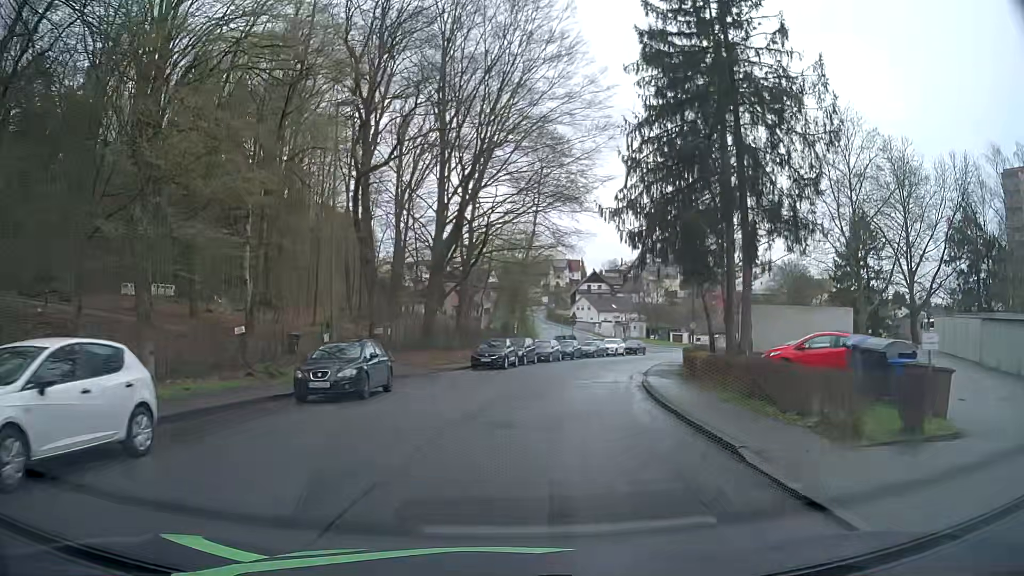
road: residential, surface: asphalt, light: Day
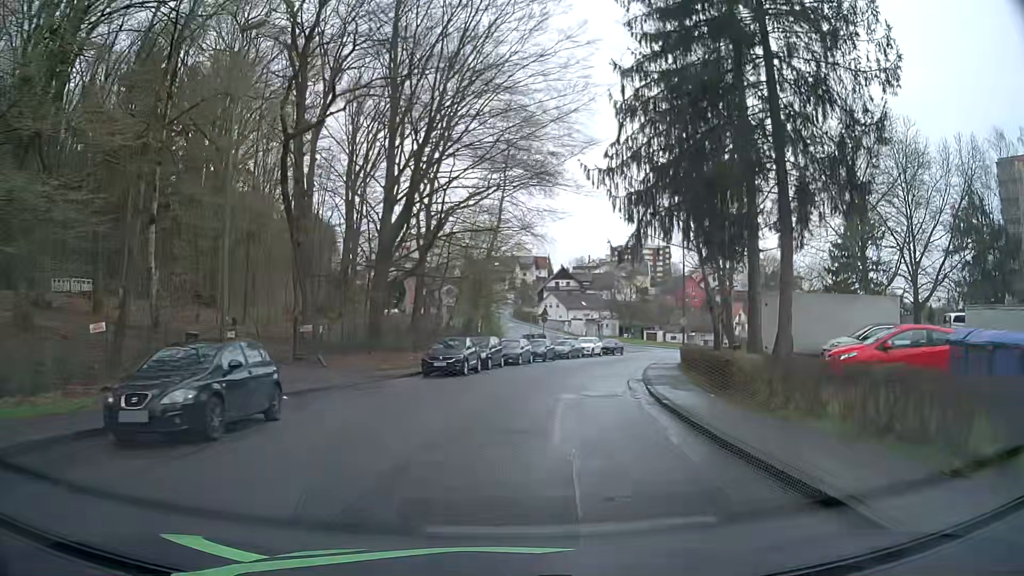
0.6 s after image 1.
(+0.1, +6.9) m; +3°
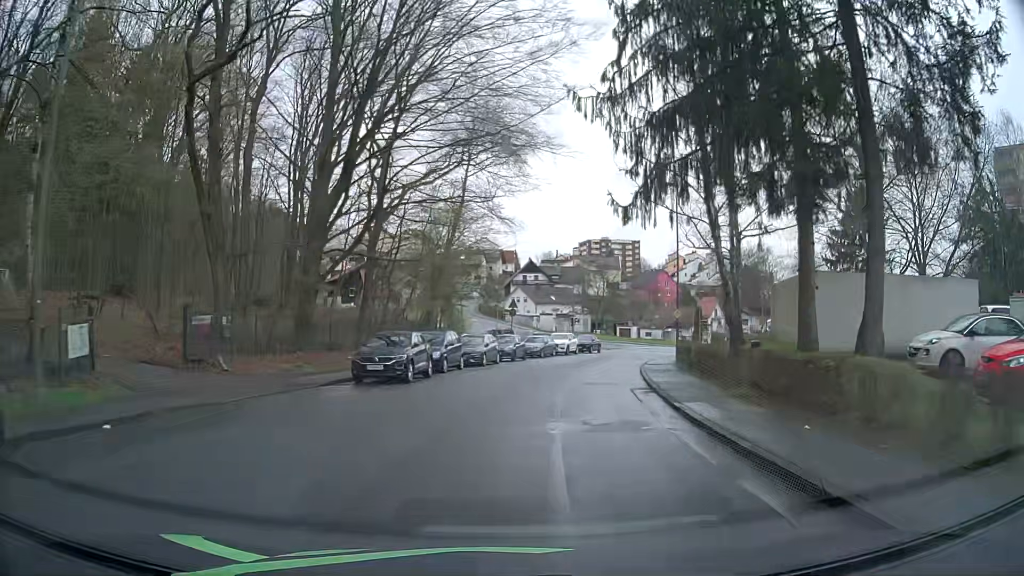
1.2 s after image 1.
(+0.1, +6.9) m; +3°
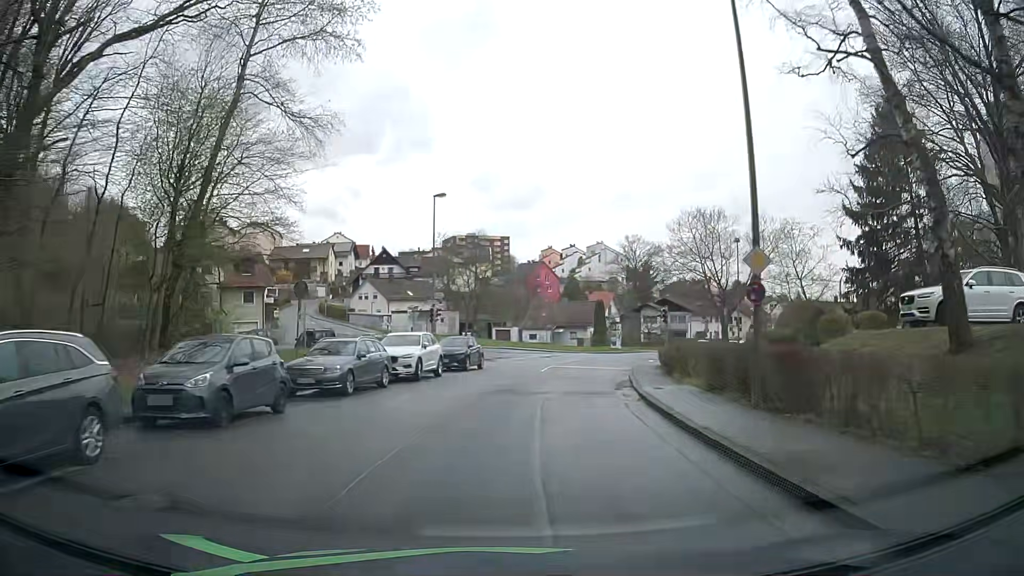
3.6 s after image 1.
(+2.3, +26.6) m; +10°
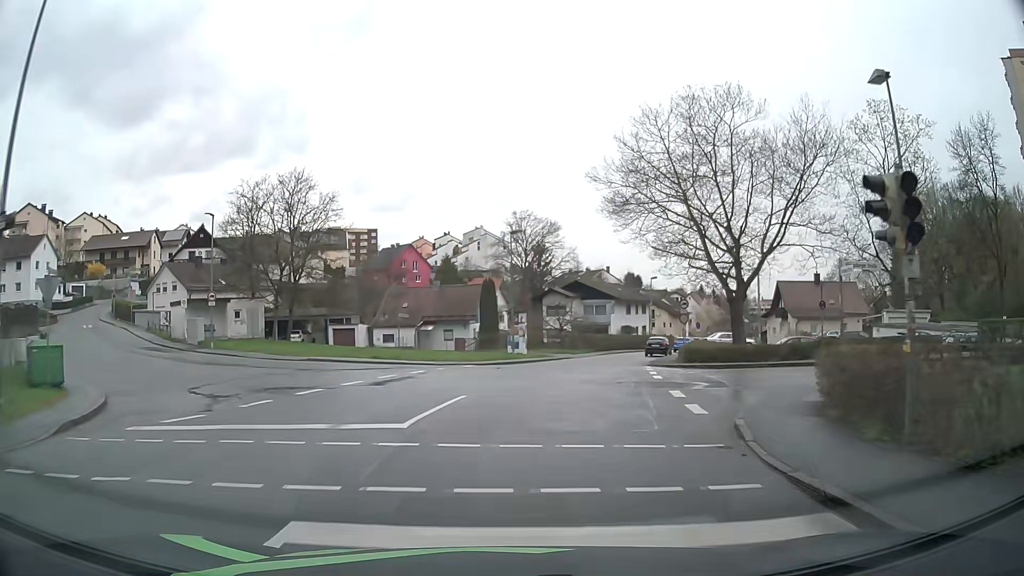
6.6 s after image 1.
(+3.3, +30.1) m; +12°
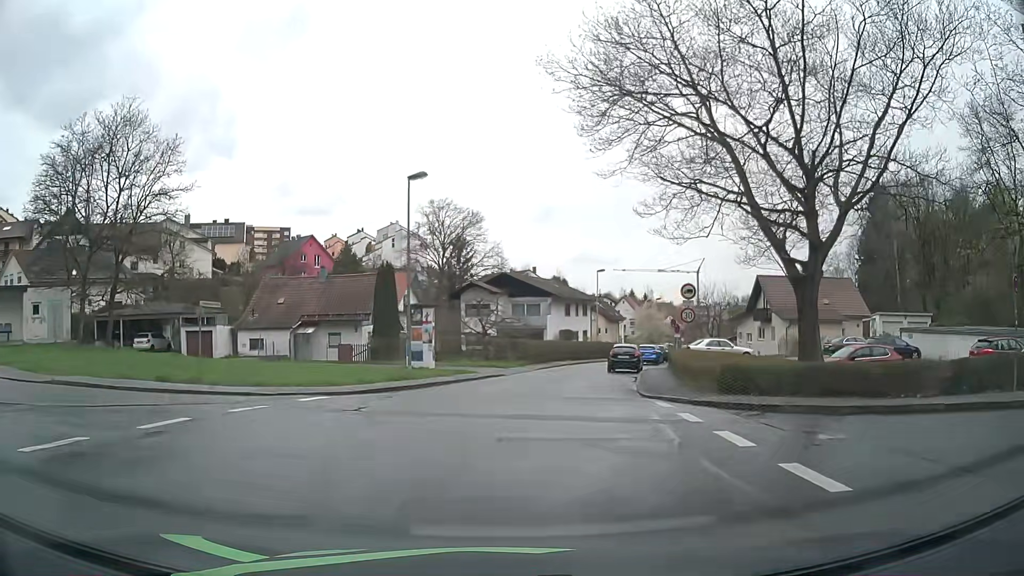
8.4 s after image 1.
(+0.9, +15.5) m; +7°
(0, +10) (+1, +20) (+2, +30) (+4, +40) (+6, +49) (+10, +59) (+13, +68) (+17, +77) (+21, +87) (+25, +96) m
